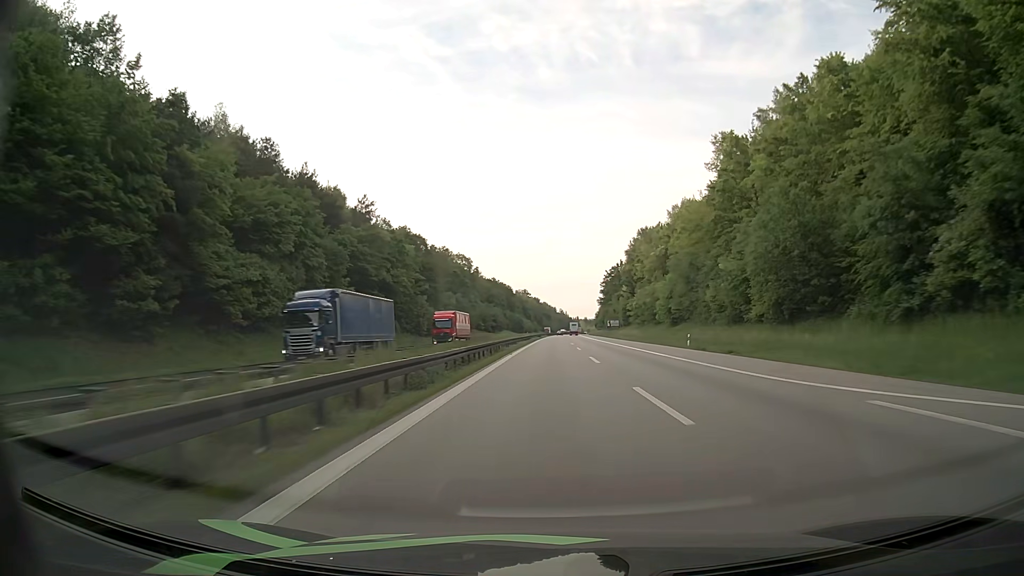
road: motorway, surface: asphalt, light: Day
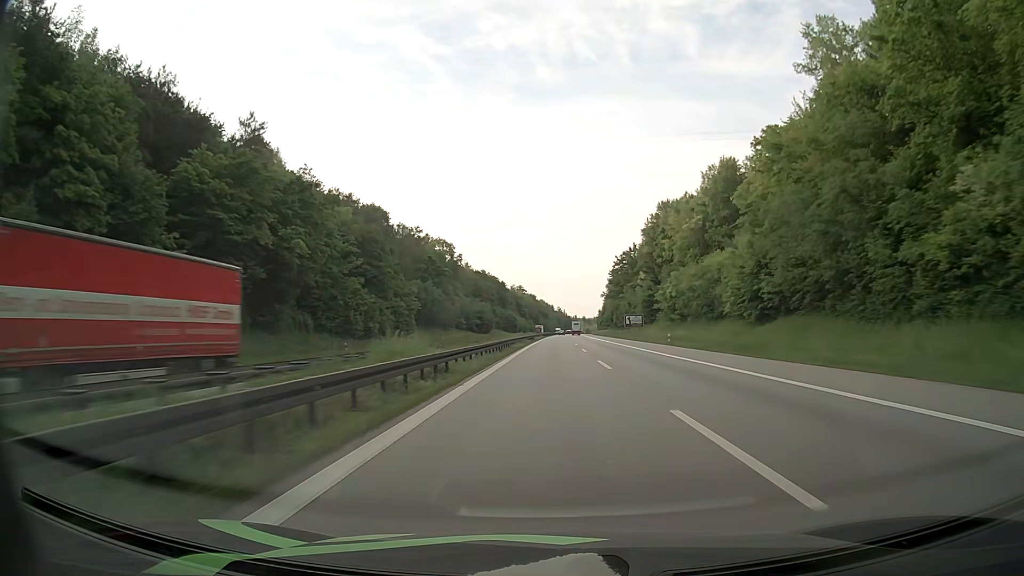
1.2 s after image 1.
(0.0, +40.7) m; 0°
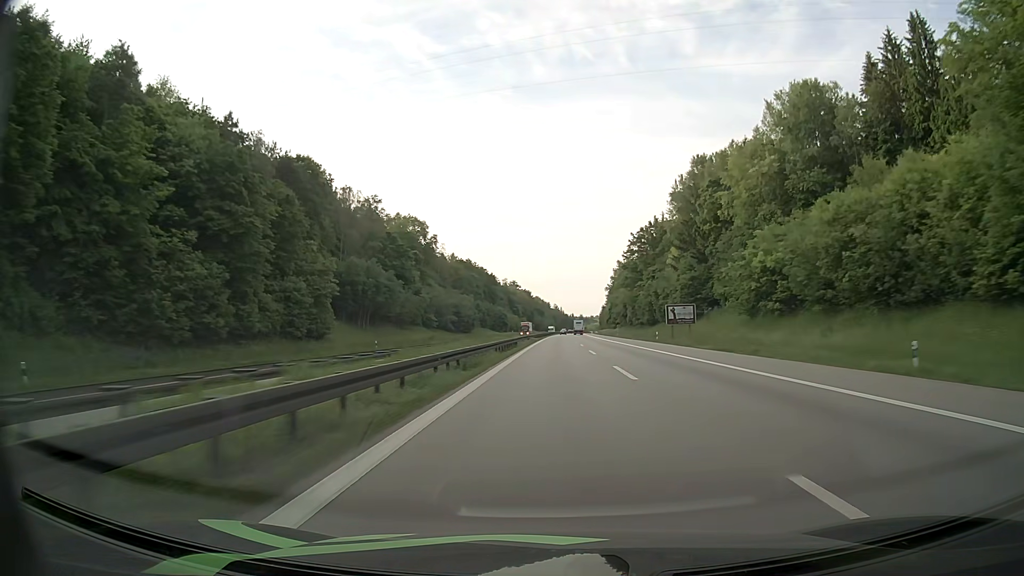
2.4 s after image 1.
(+0.2, +41.4) m; 0°
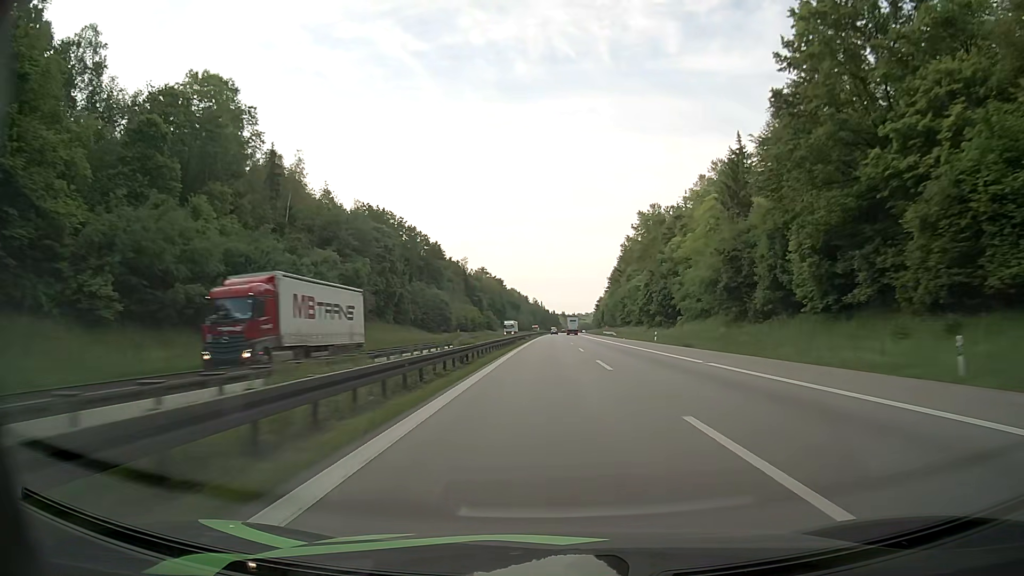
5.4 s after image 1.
(+1.6, +103.1) m; +2°
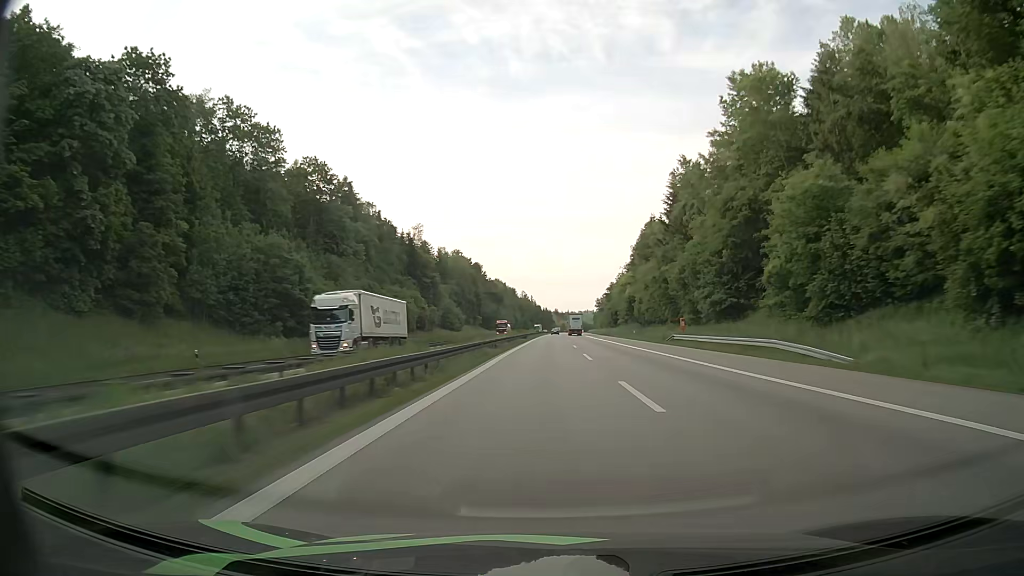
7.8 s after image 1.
(+0.4, +82.8) m; +1°
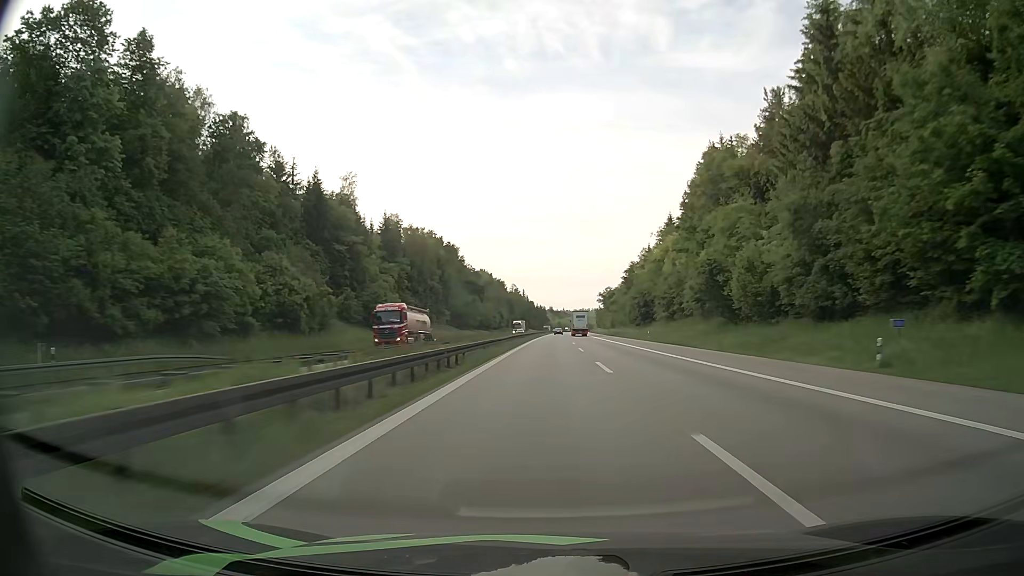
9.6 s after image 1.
(+0.2, +62.5) m; +1°
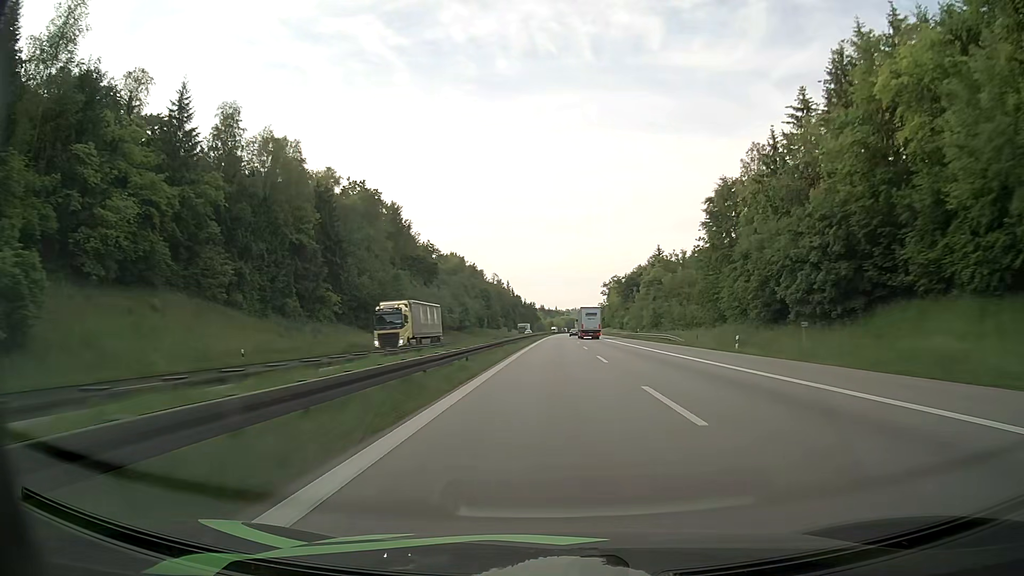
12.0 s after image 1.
(+0.2, +82.7) m; 0°
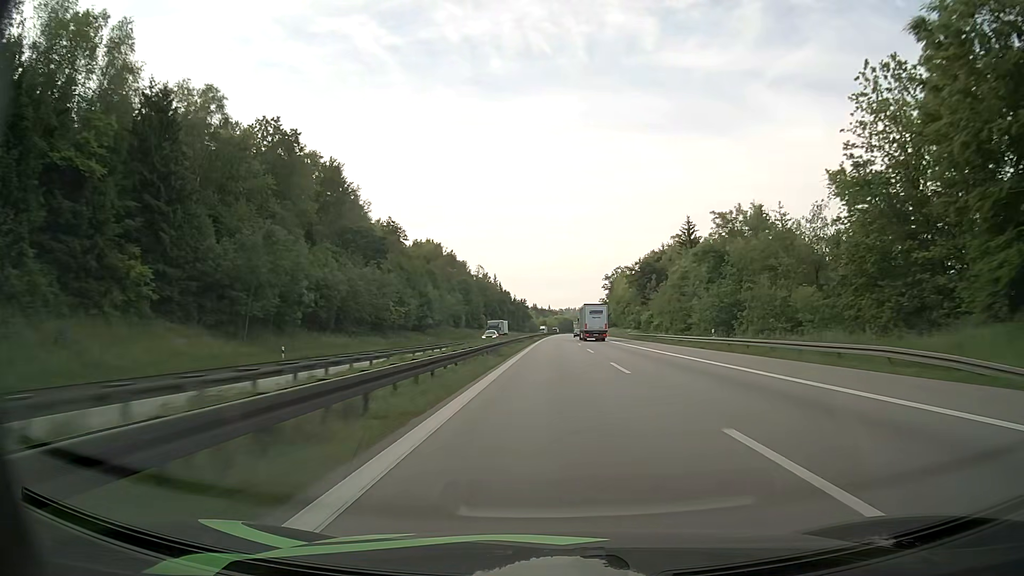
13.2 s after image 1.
(+0.3, +41.9) m; +1°
(0, +10) (0, +20) (0, +30) (0, +40) (0, +50) (0, +60) (0, +70) (+1, +80) (+1, +90) (+1, +100) m
